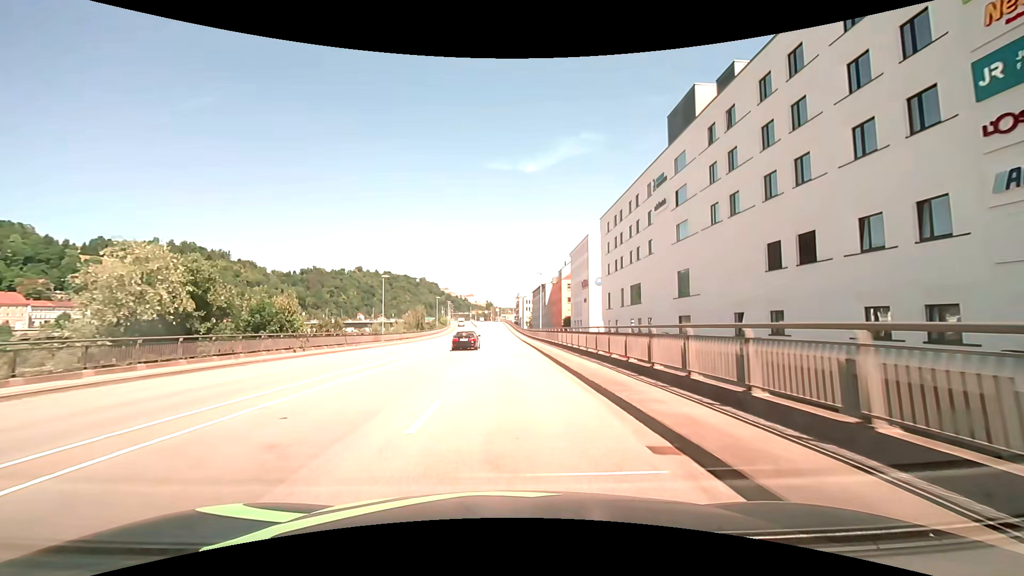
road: primary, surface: asphalt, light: Day
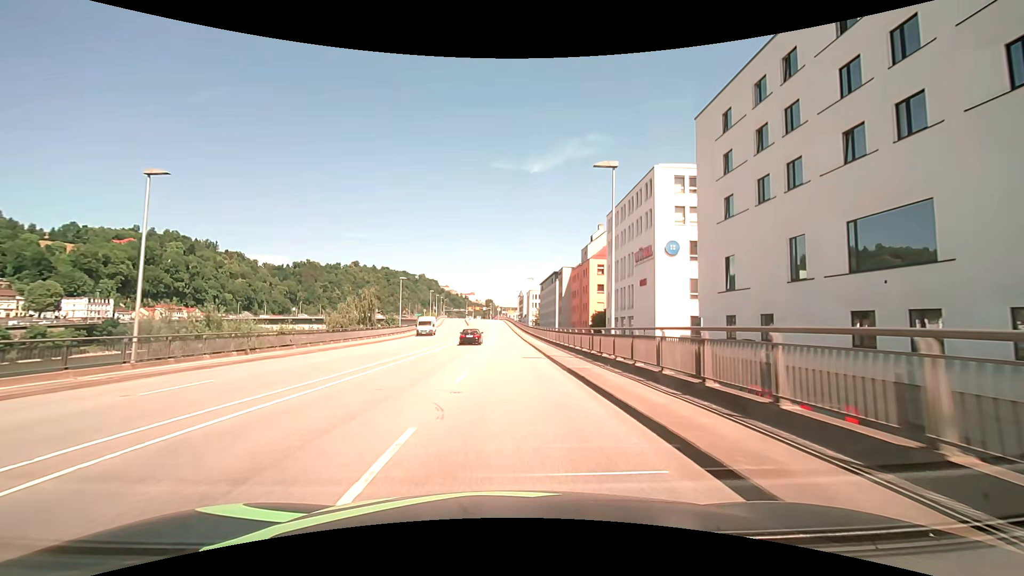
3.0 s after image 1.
(-0.2, +38.6) m; 0°
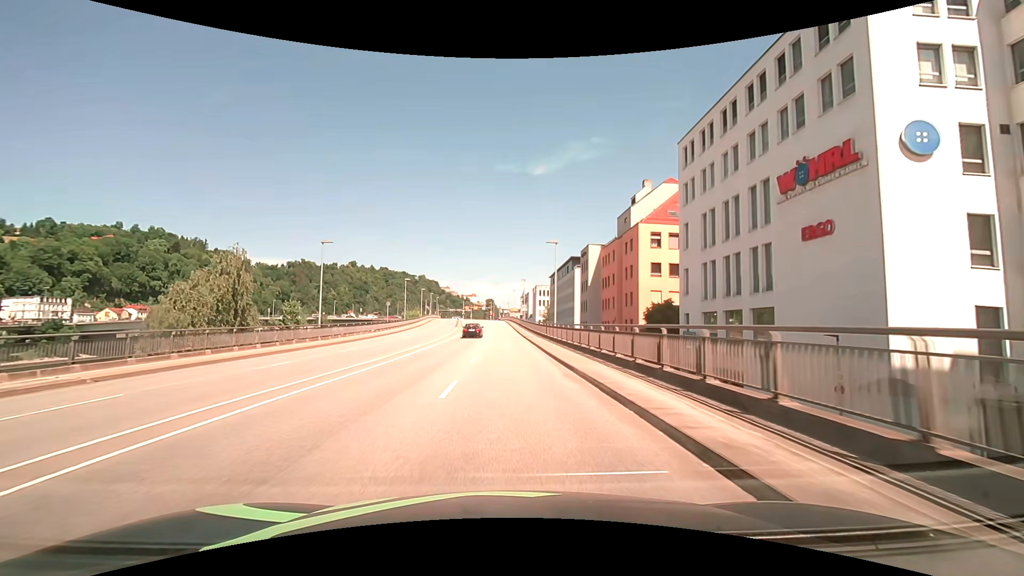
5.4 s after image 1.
(-0.2, +30.6) m; -1°
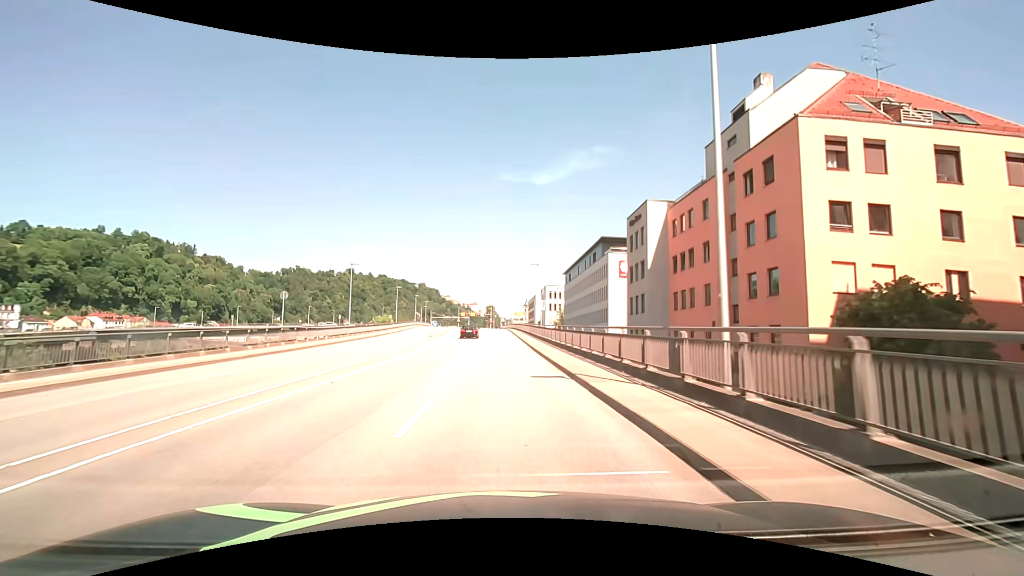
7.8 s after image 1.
(-0.1, +30.3) m; 0°
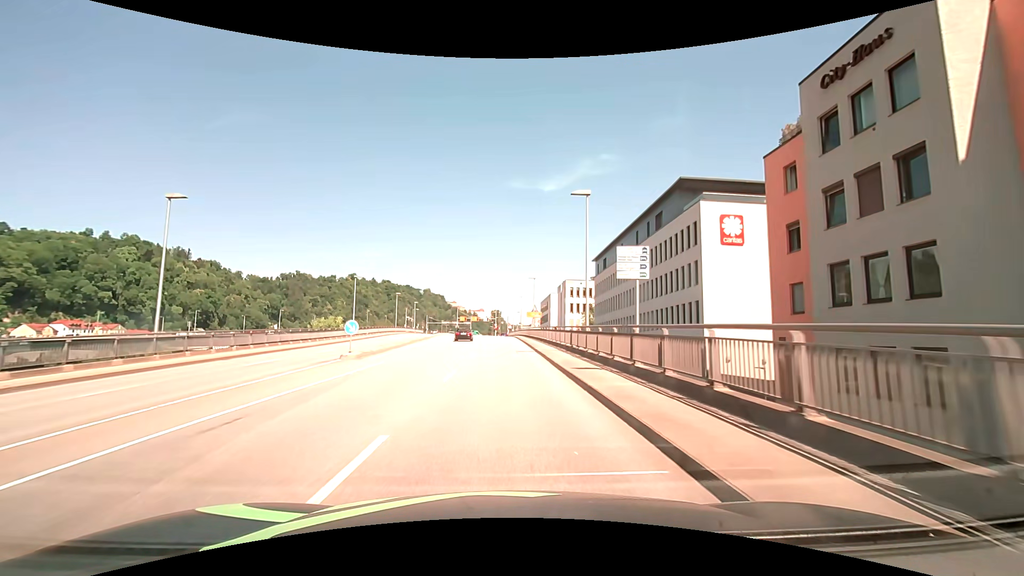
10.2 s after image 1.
(-0.1, +30.0) m; -1°
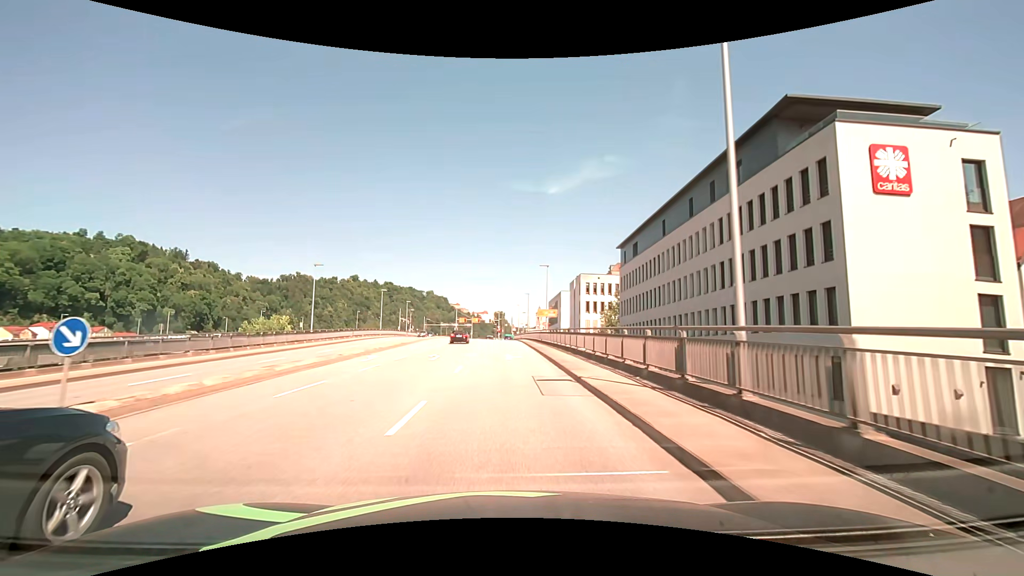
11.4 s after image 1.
(-0.1, +15.0) m; -1°
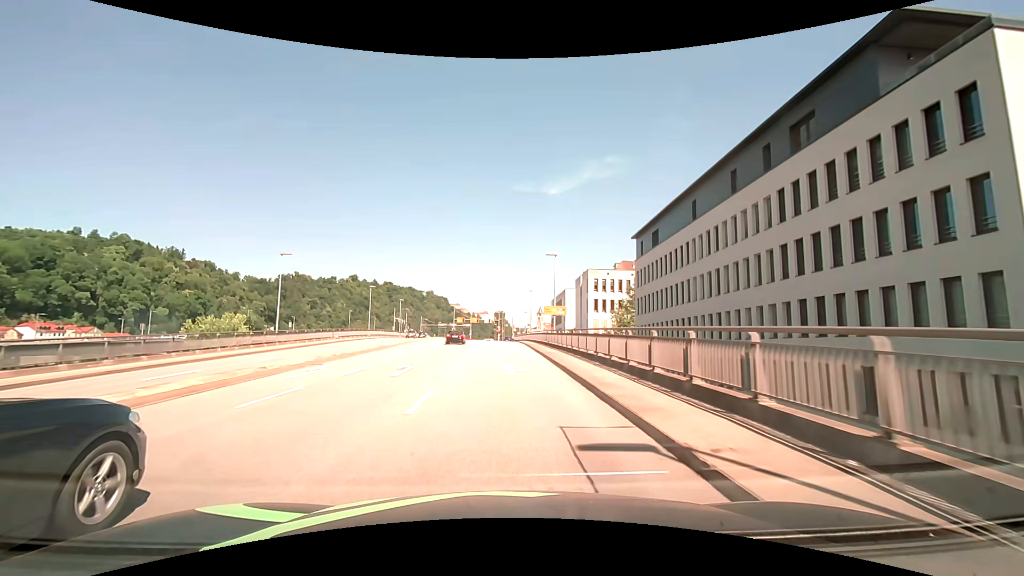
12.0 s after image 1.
(0.0, +7.5) m; 0°
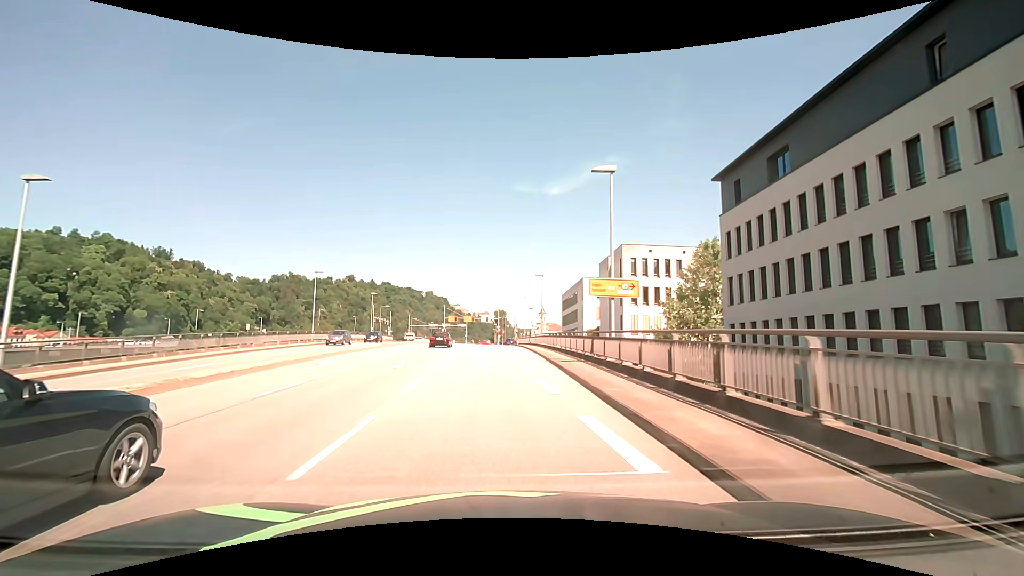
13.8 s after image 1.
(0.0, +22.6) m; 0°
